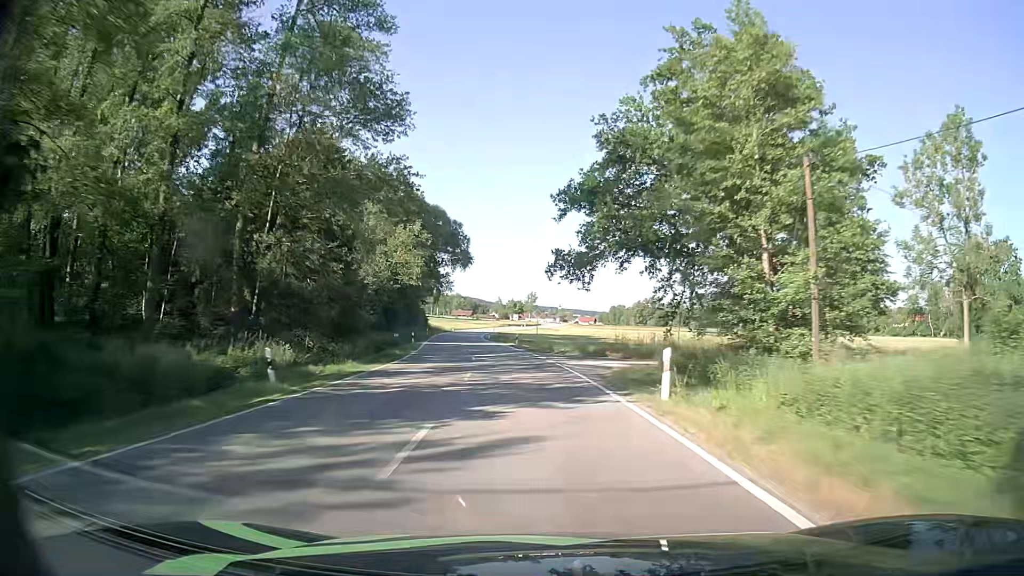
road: secondary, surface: asphalt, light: Day
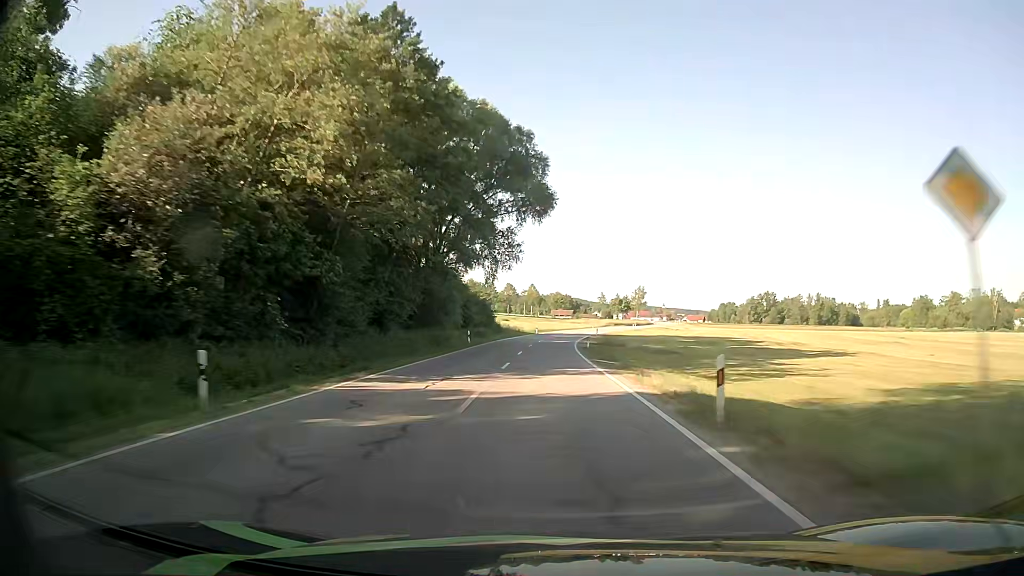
(-3.1, +41.5) m; -9°
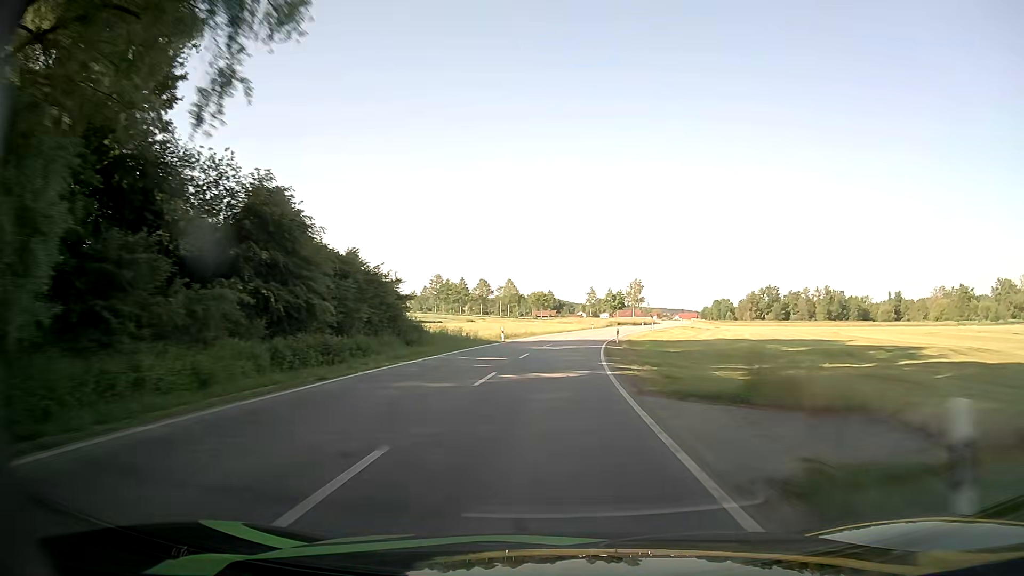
(+0.3, +41.8) m; +1°
(0, +10) (0, +20) (+1, +30) (+2, +40) (+3, +50) (+5, +60) (+7, +70) (+9, +79) (+12, +89) (+14, +98) m
